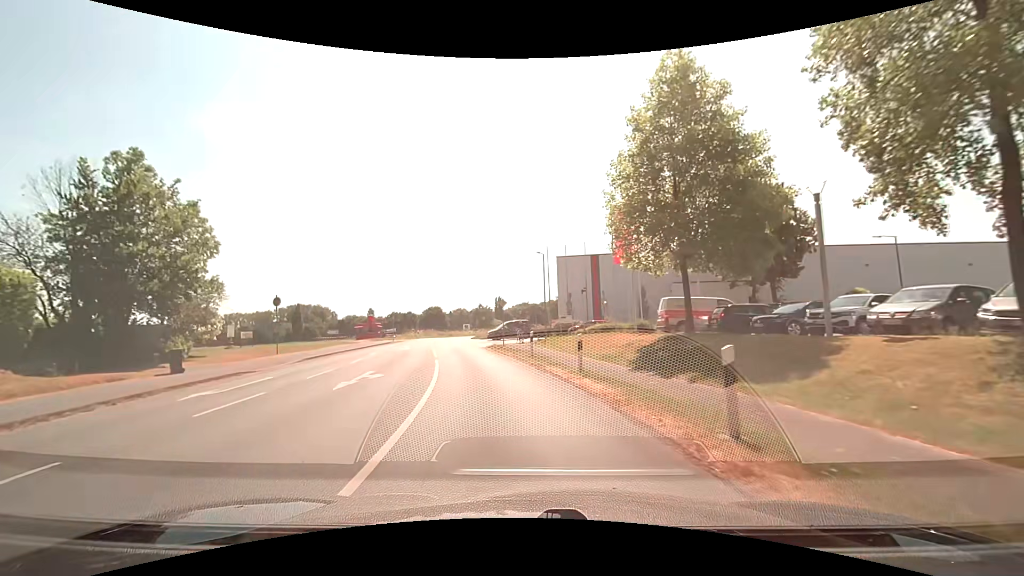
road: secondary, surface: asphalt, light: Day
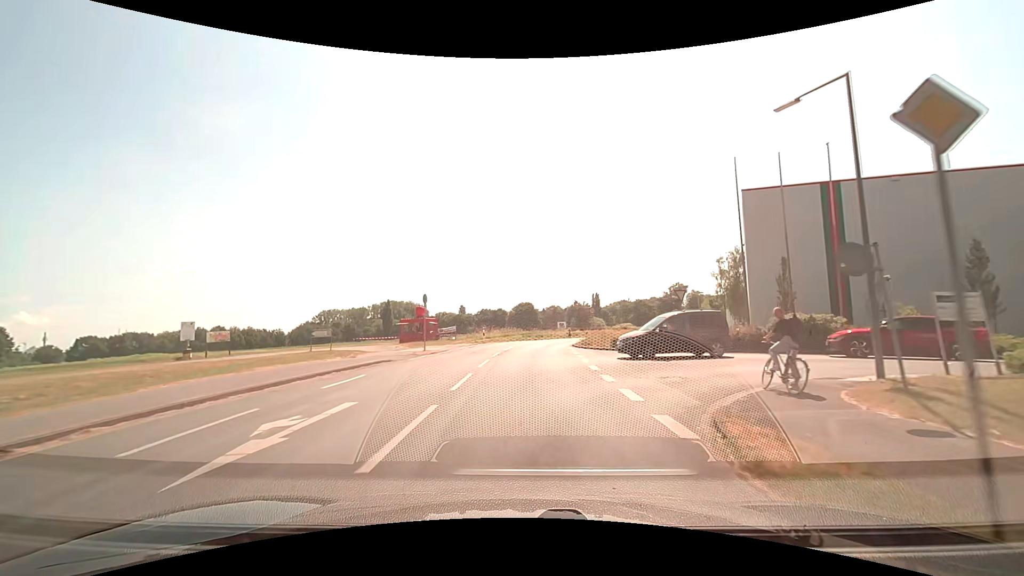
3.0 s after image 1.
(-3.2, +28.4) m; -11°
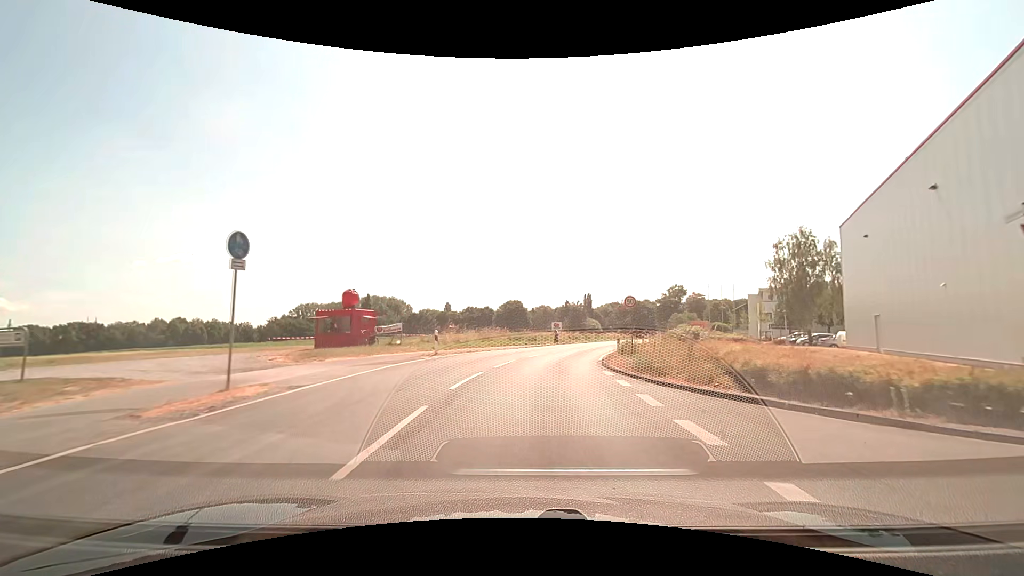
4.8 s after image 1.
(+0.1, +18.6) m; +1°
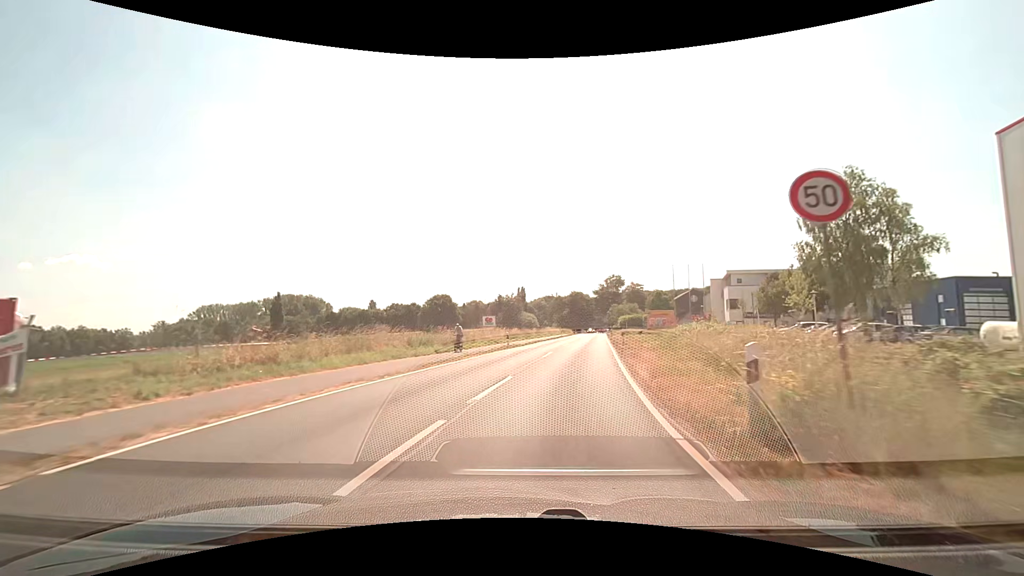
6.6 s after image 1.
(+1.1, +20.0) m; +7°
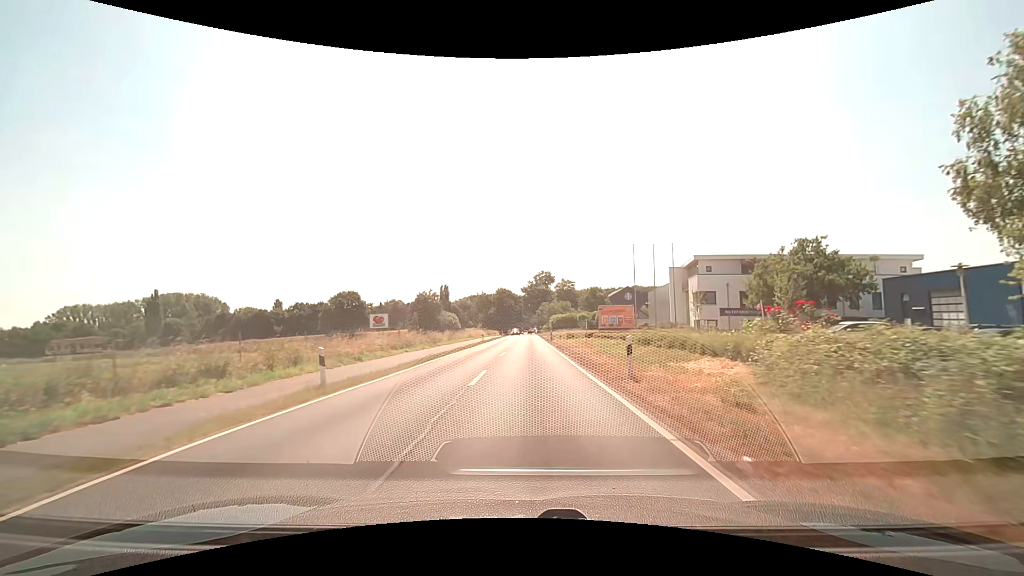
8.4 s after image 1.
(+2.0, +21.3) m; +9°
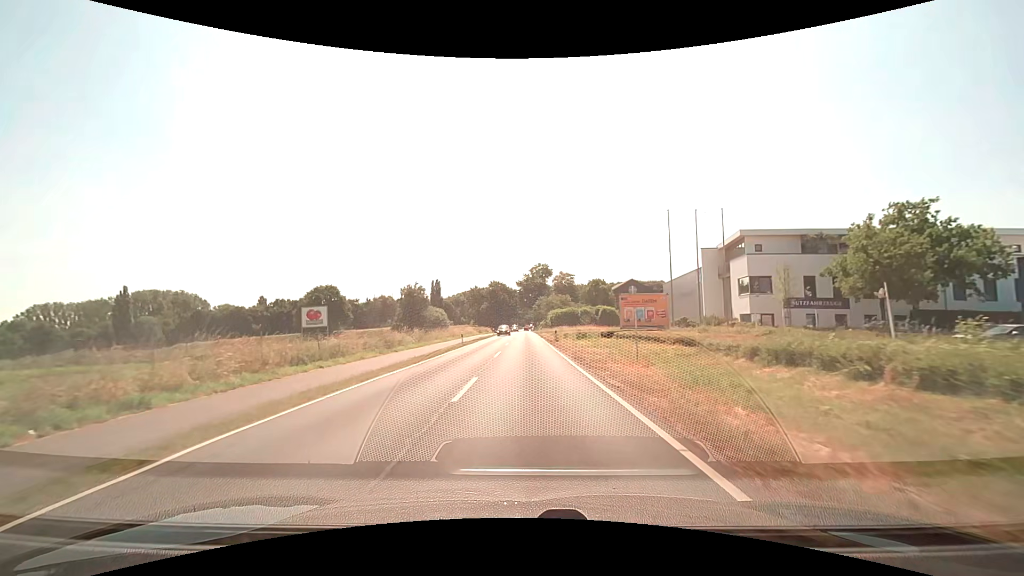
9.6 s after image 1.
(+0.1, +14.8) m; +1°
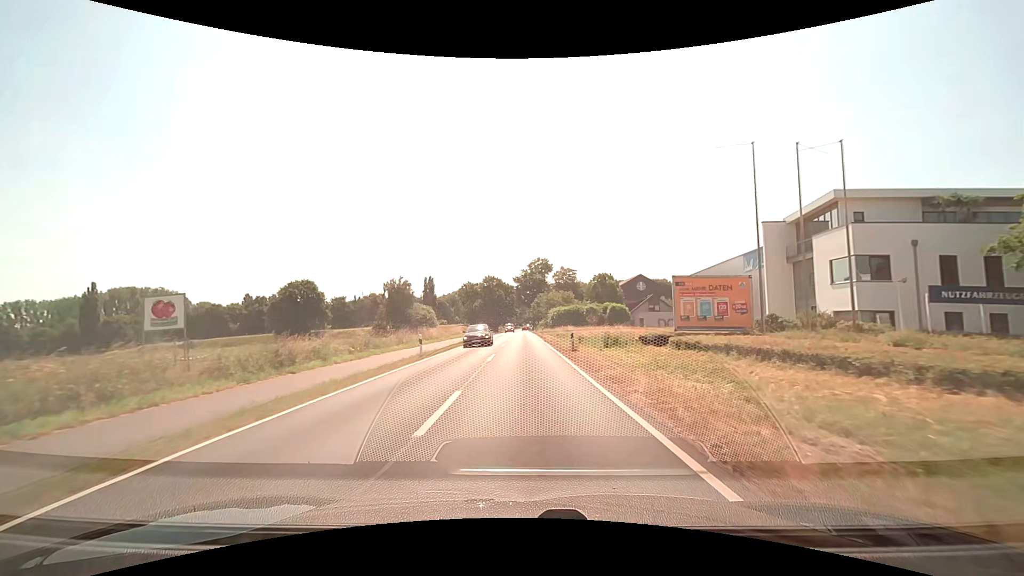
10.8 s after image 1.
(0.0, +15.0) m; 0°
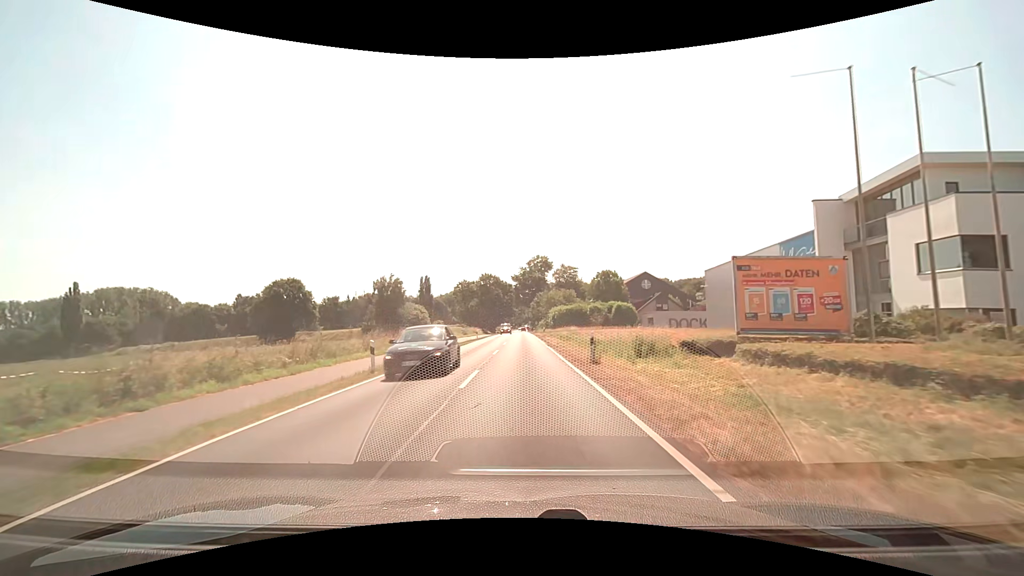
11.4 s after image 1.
(0.0, +7.6) m; 0°
(0, +10) (0, +20) (0, +30) (0, +40) (0, +50) (0, +60) (0, +70) (0, +80) (0, +90) (0, +100) m
